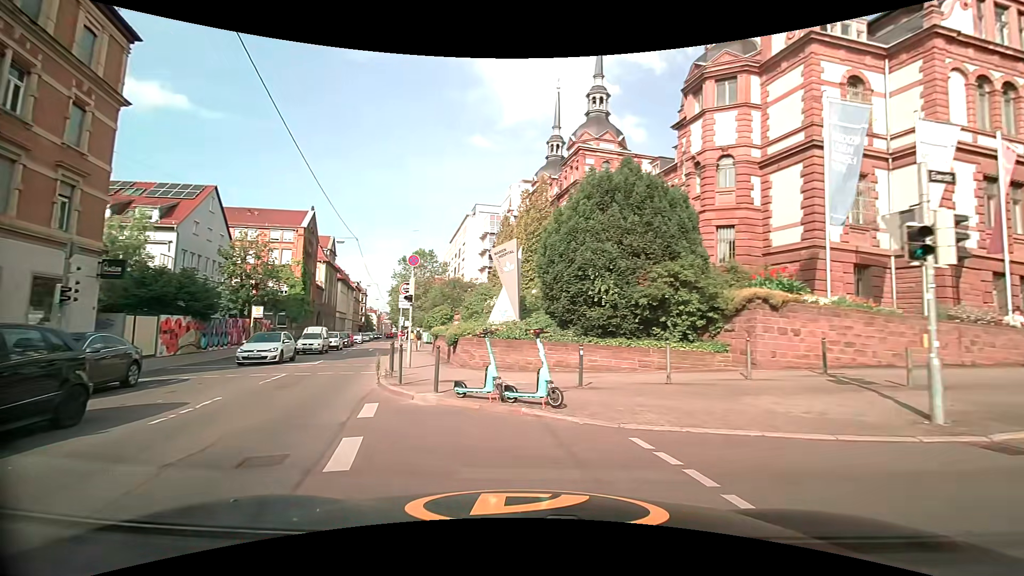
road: tertiary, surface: asphalt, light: Day
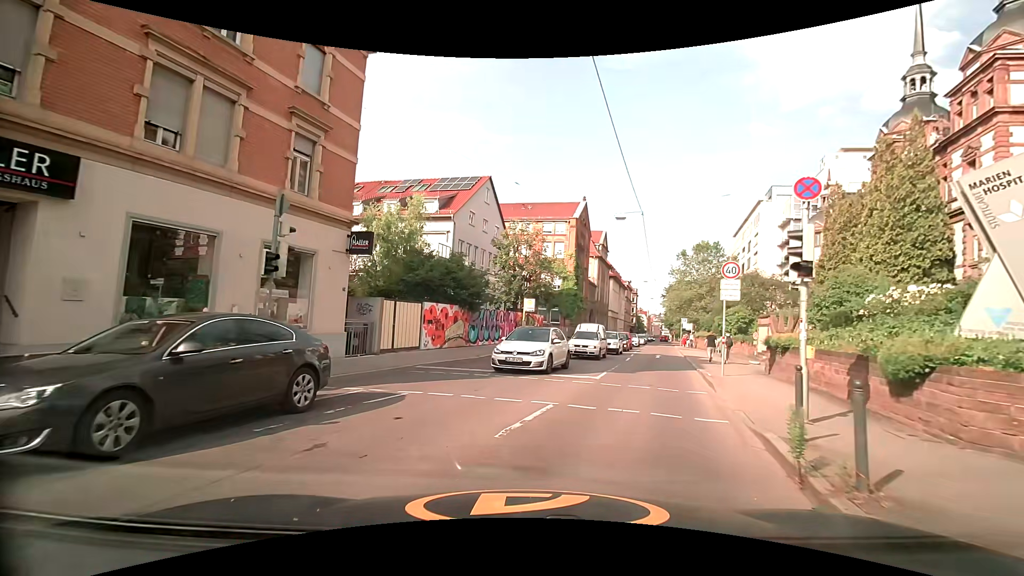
(-3.0, +8.5) m; -34°
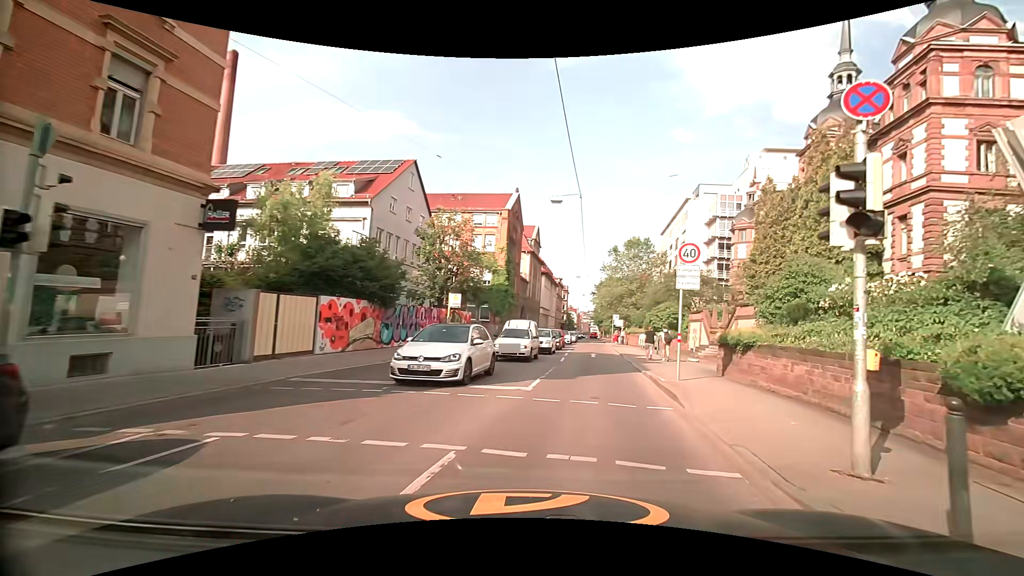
(+0.3, +3.7) m; +8°
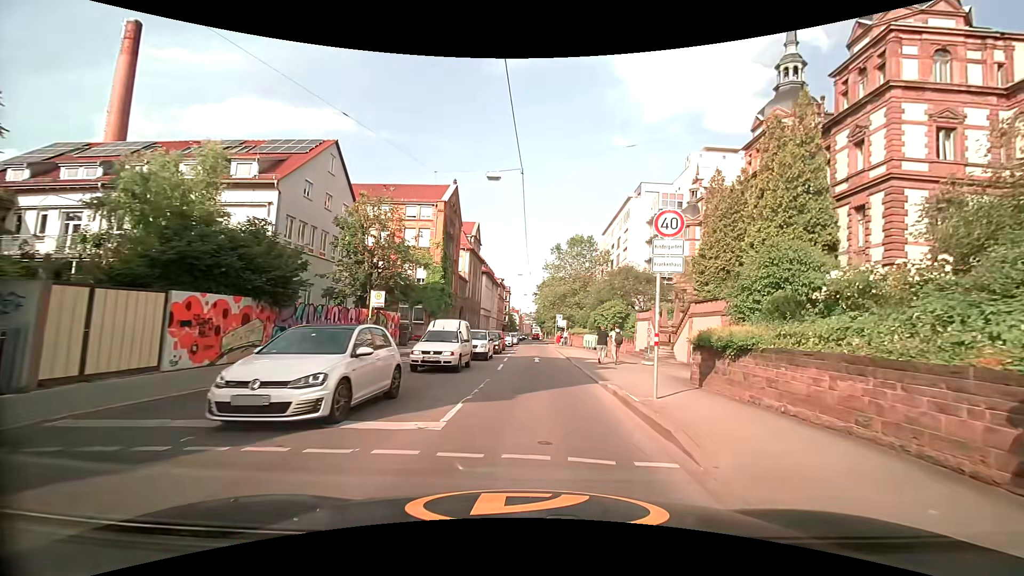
(+0.3, +4.3) m; +9°
(0, +10) (0, +20) (0, +30) (+1, +40) (+1, +50) (+1, +60) (+1, +70) (+1, +80) (+1, +90) (+1, +100) m
